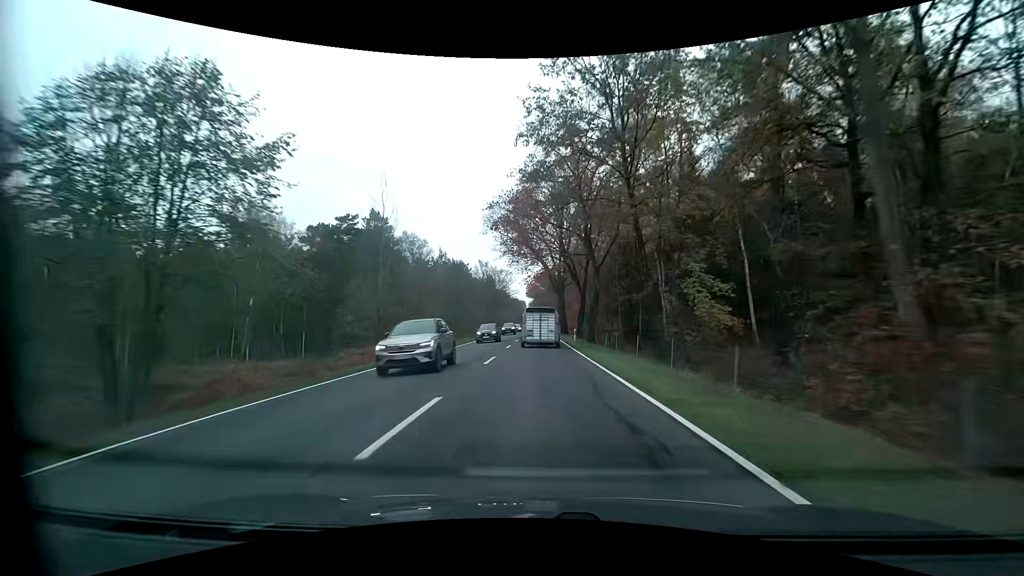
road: primary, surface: asphalt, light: Day
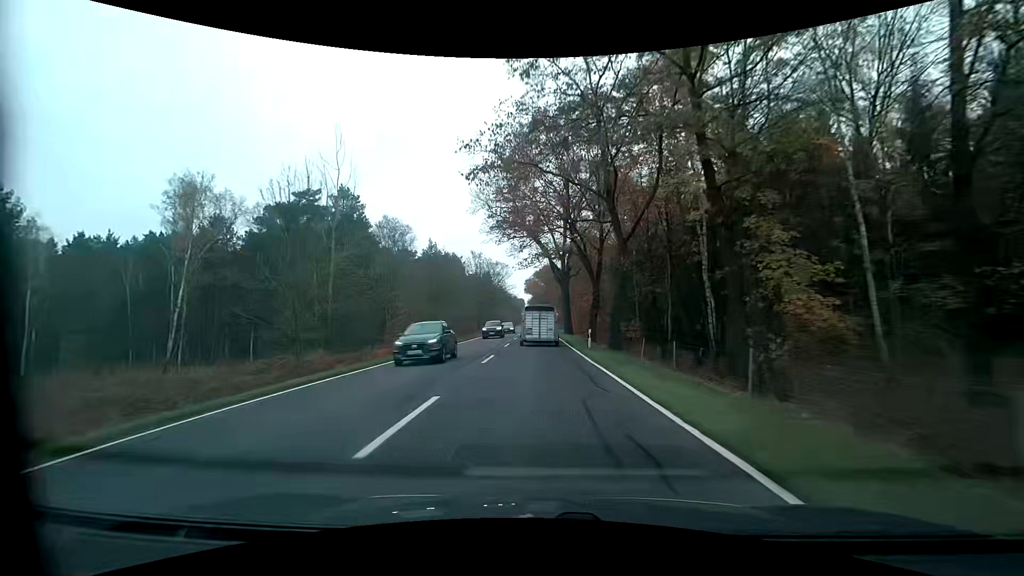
(0.0, +12.0) m; 0°
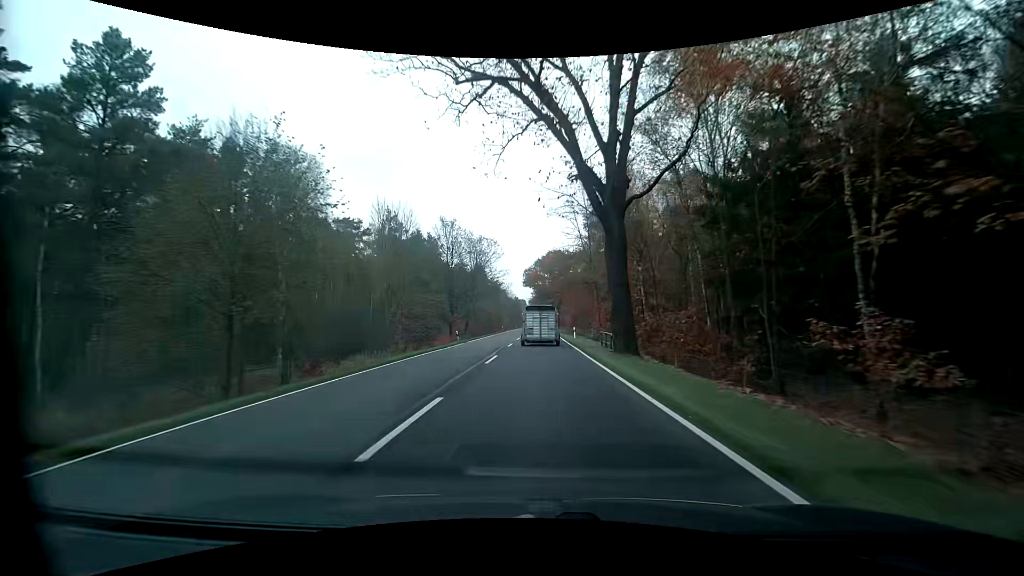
(0.0, +35.9) m; 0°
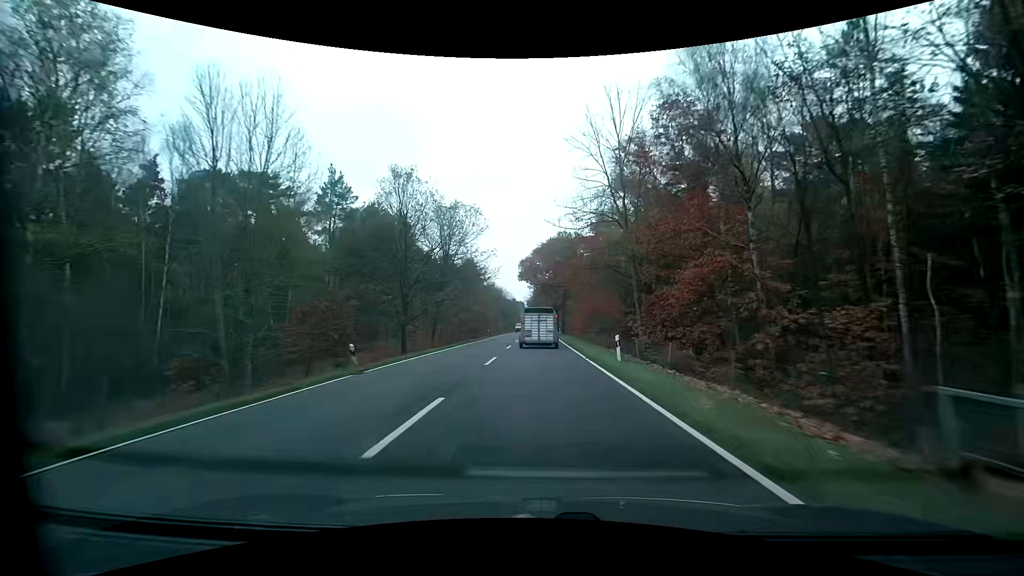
(0.0, +23.8) m; 0°
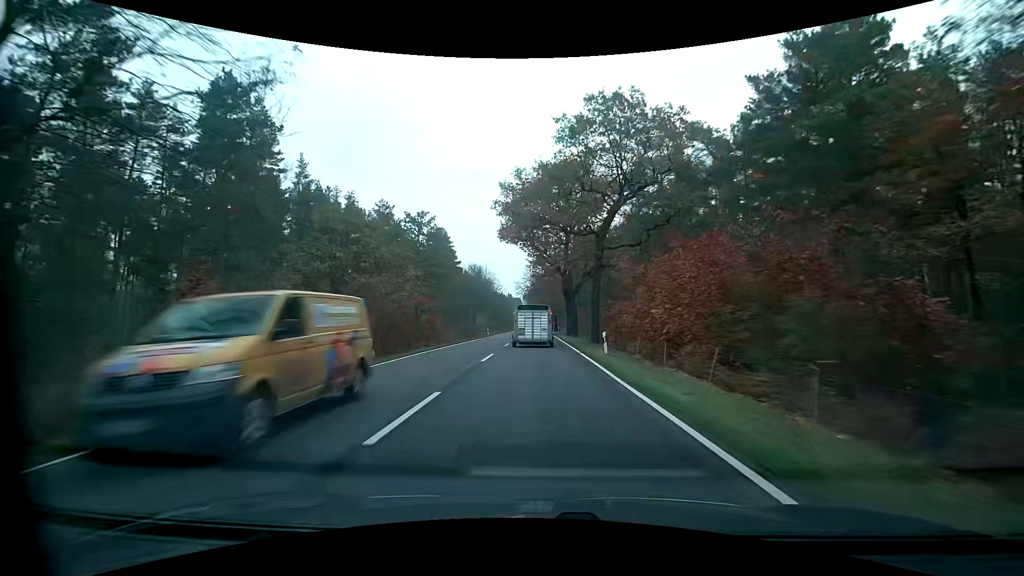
(+0.3, +47.6) m; +1°
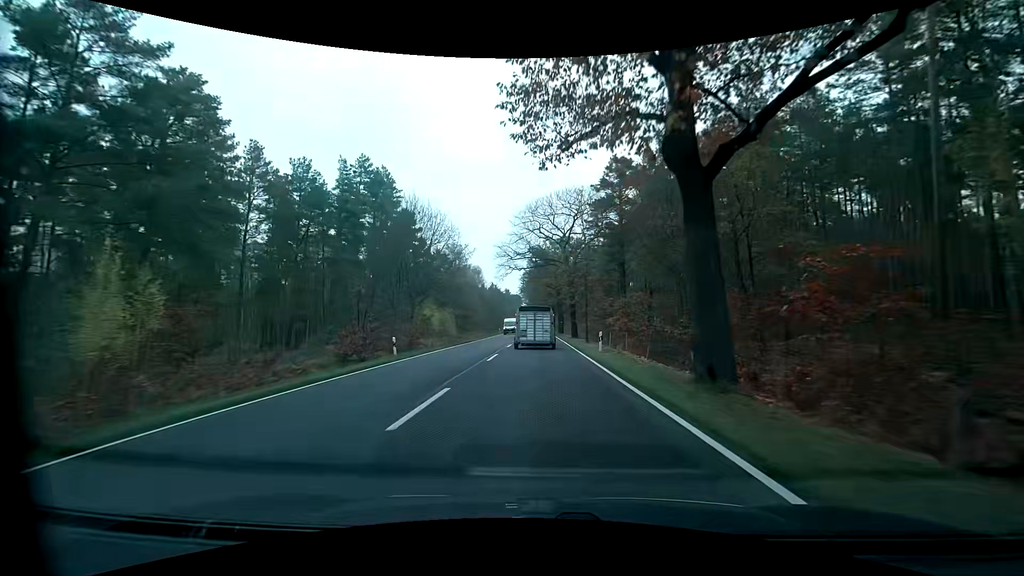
(-0.2, +46.9) m; 0°
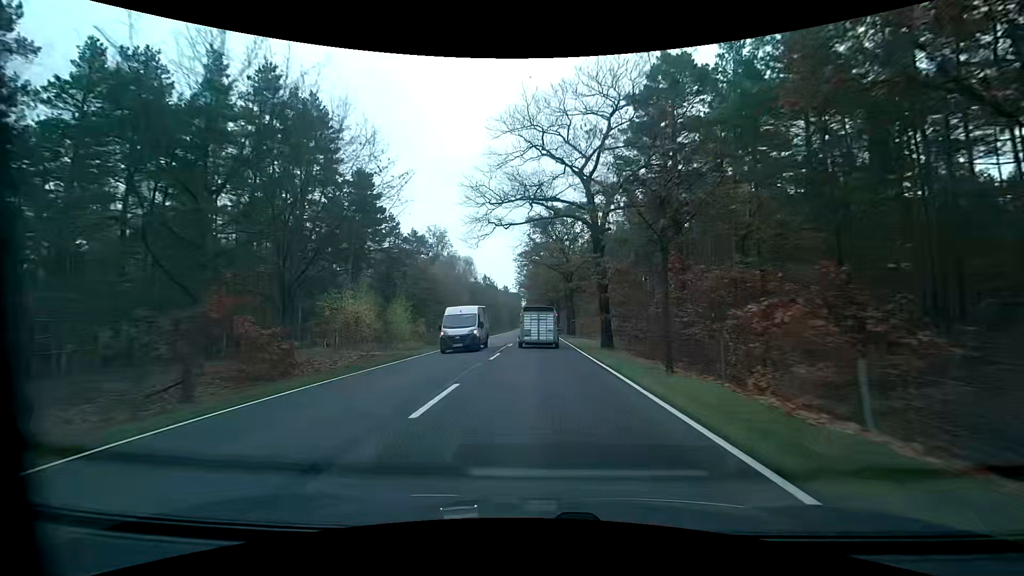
(0.0, +23.4) m; 0°
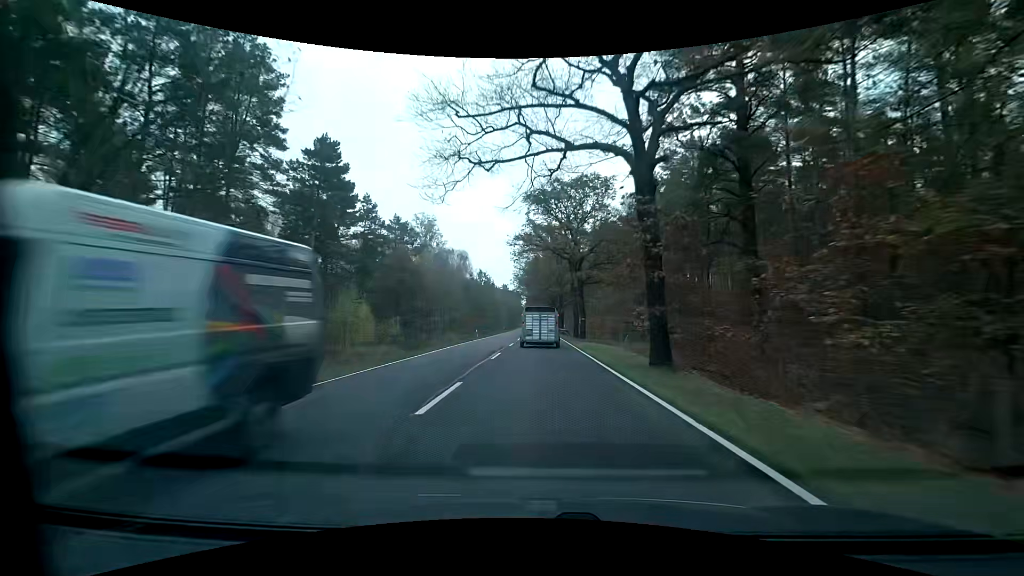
(0.0, +11.8) m; 0°
(0, +10) (0, +20) (0, +30) (0, +40) (0, +50) (0, +60) (0, +70) (0, +80) (0, +90) (0, +100) m
